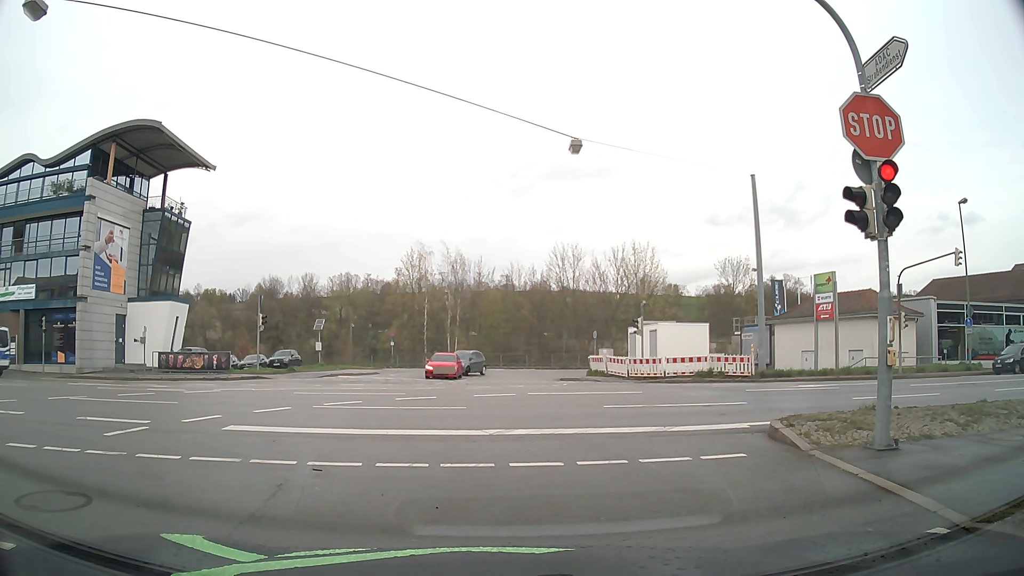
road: tertiary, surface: asphalt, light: Day
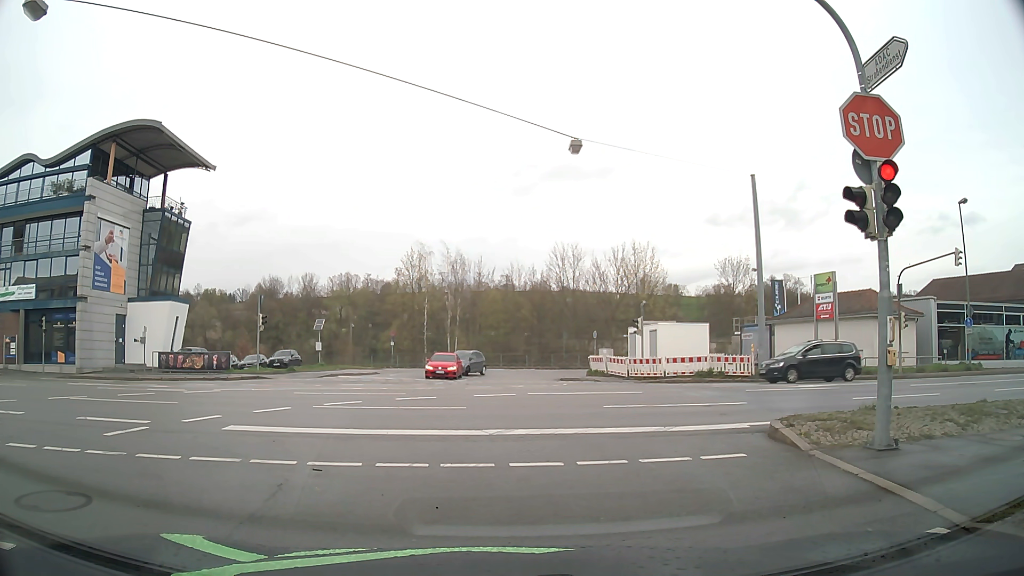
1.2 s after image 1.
(0.0, 0.0) m; 0°
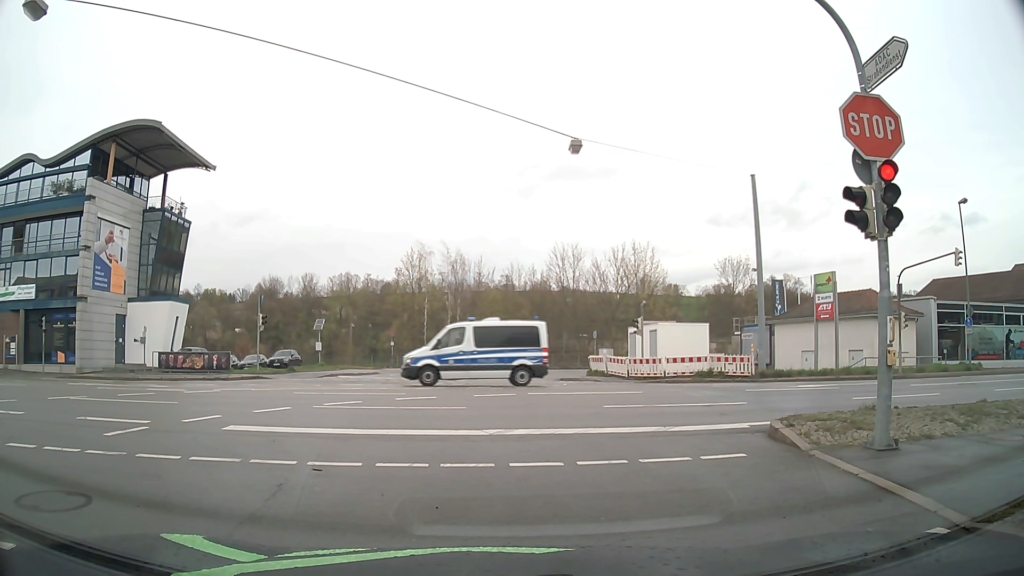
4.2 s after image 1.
(0.0, 0.0) m; 0°
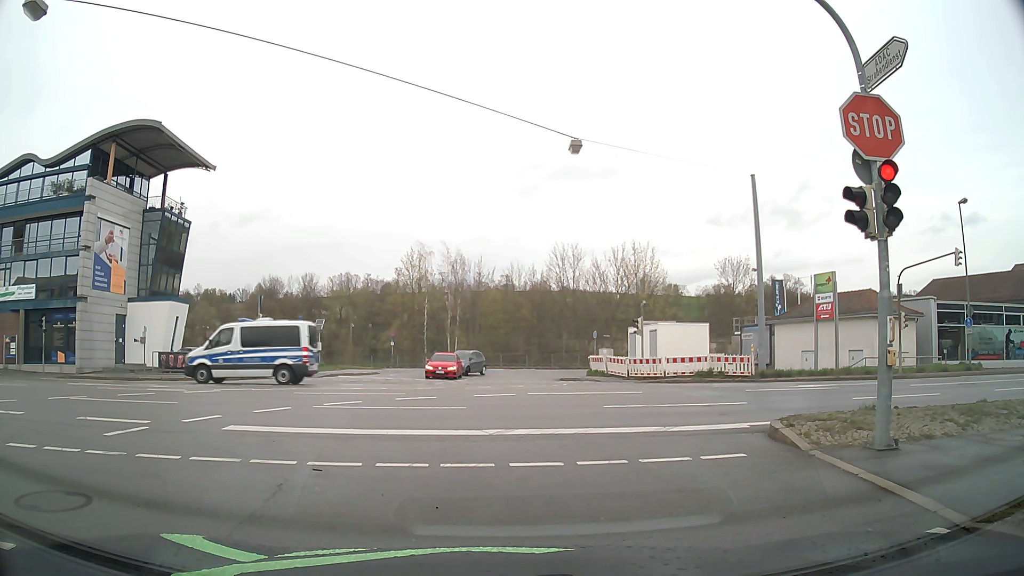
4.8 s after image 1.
(0.0, 0.0) m; 0°
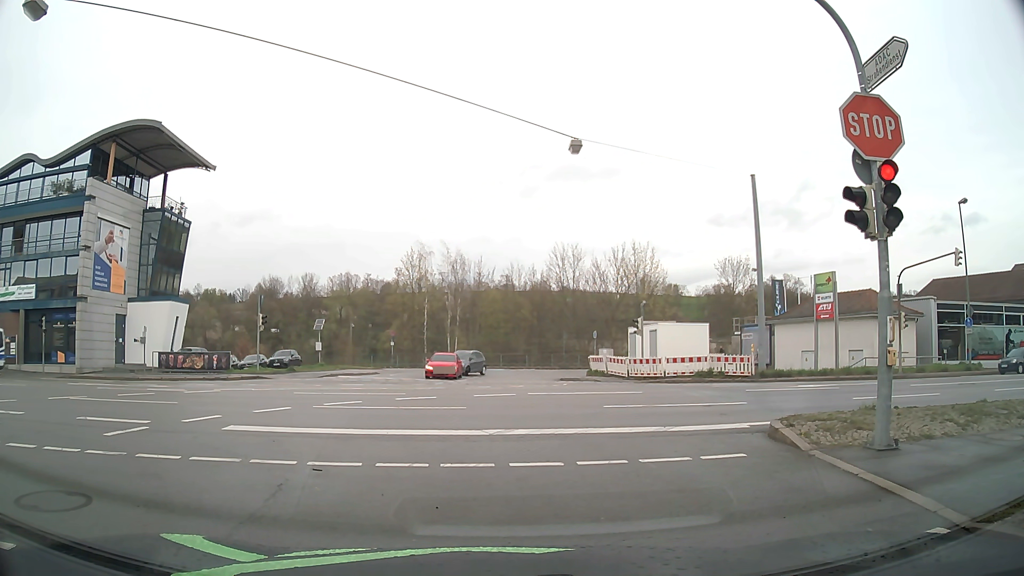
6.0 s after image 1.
(0.0, 0.0) m; 0°
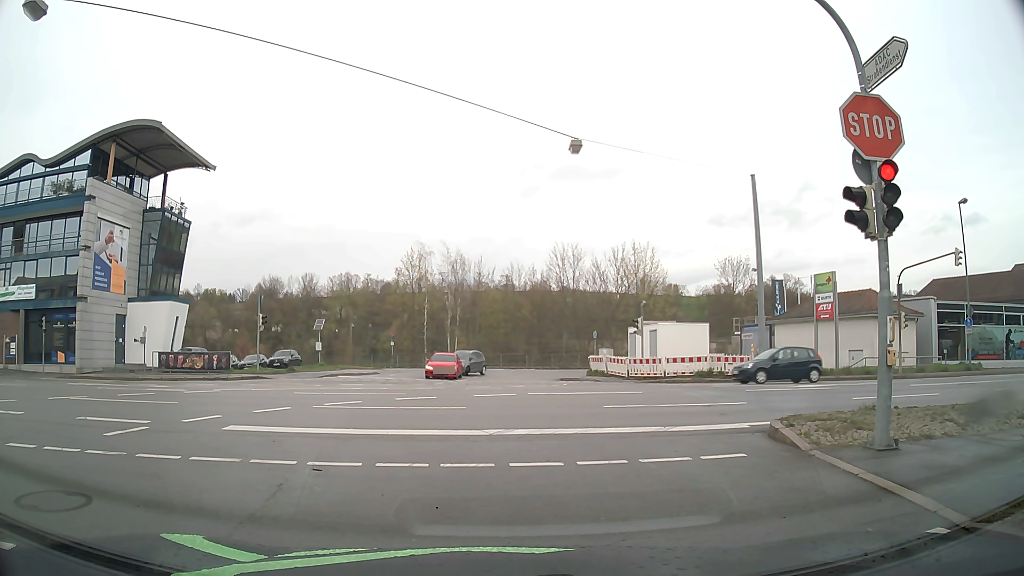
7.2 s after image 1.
(0.0, 0.0) m; 0°
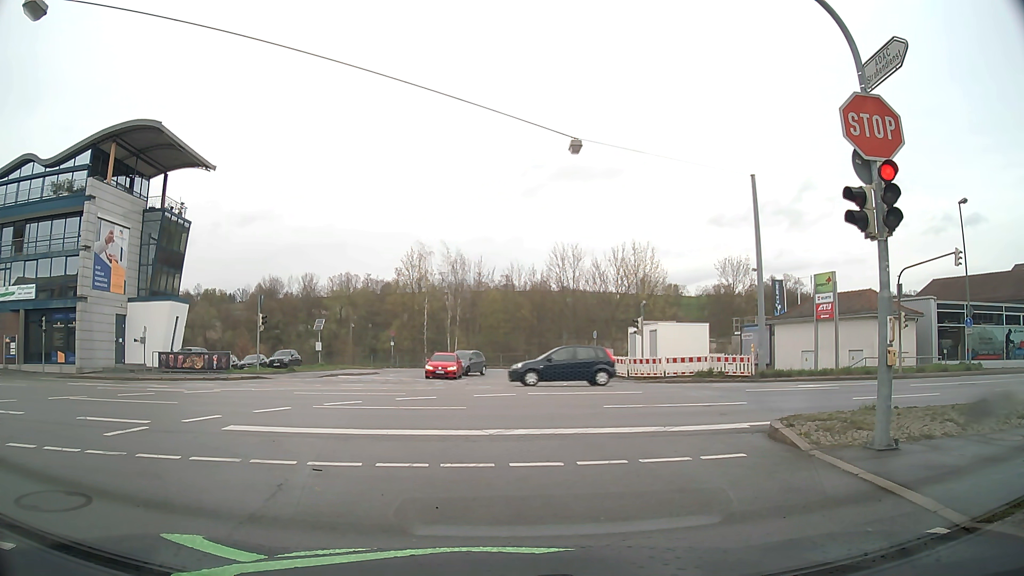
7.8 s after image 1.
(0.0, 0.0) m; 0°
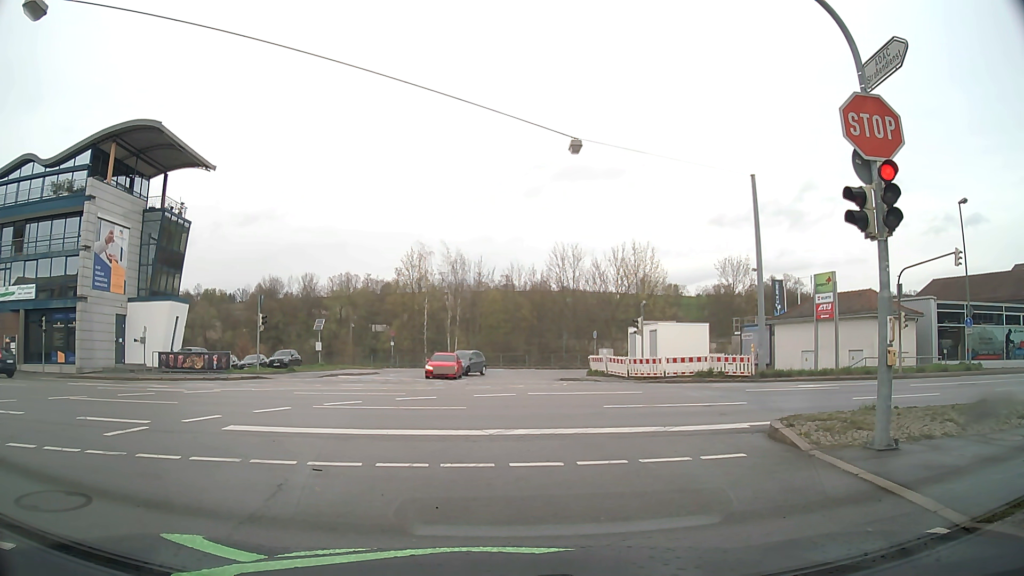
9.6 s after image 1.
(0.0, 0.0) m; 0°
(-1, +10) (-3, +20) (-11, +25) (-21, +25) (-31, +25) (-41, +24) (-51, +23) (-61, +23) (-71, +22) (-81, +22) m
